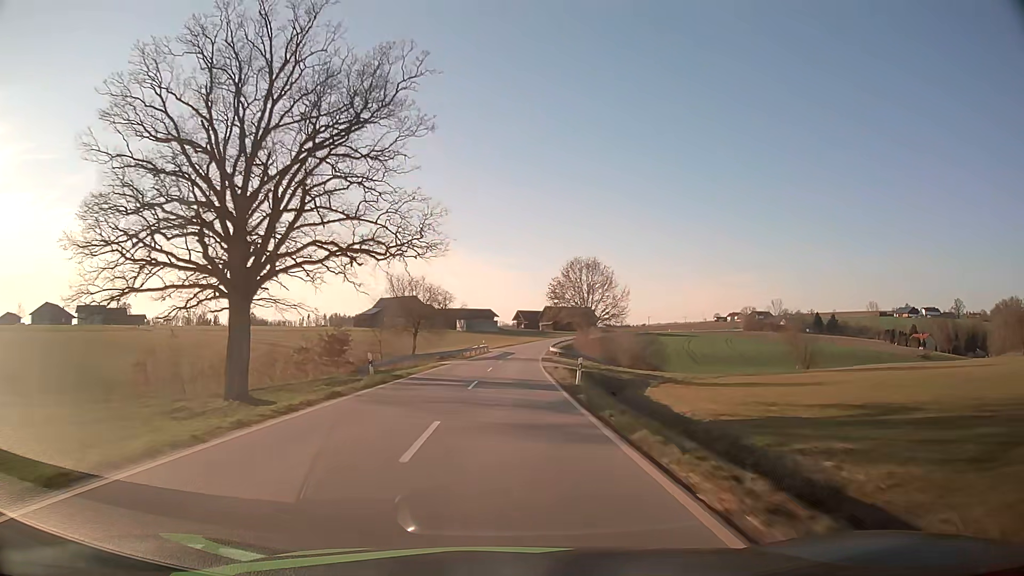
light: Day
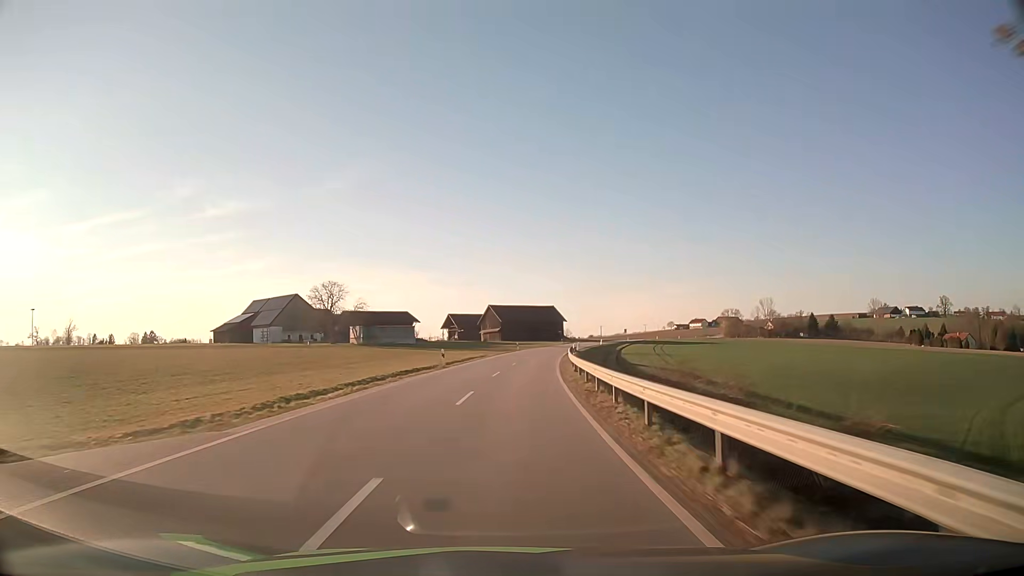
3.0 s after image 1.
(+3.0, +77.9) m; +5°
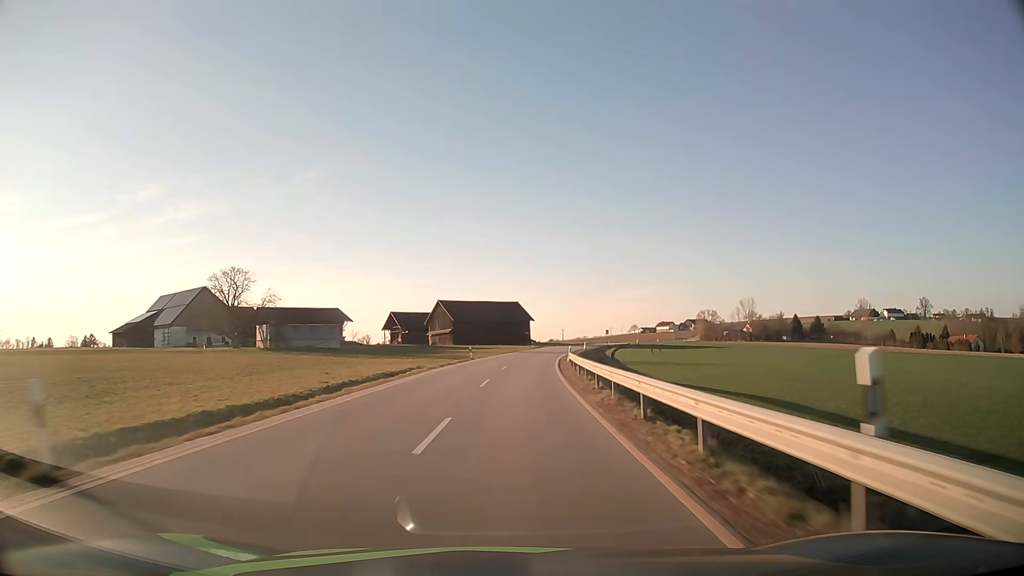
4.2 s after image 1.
(+1.0, +31.1) m; +4°
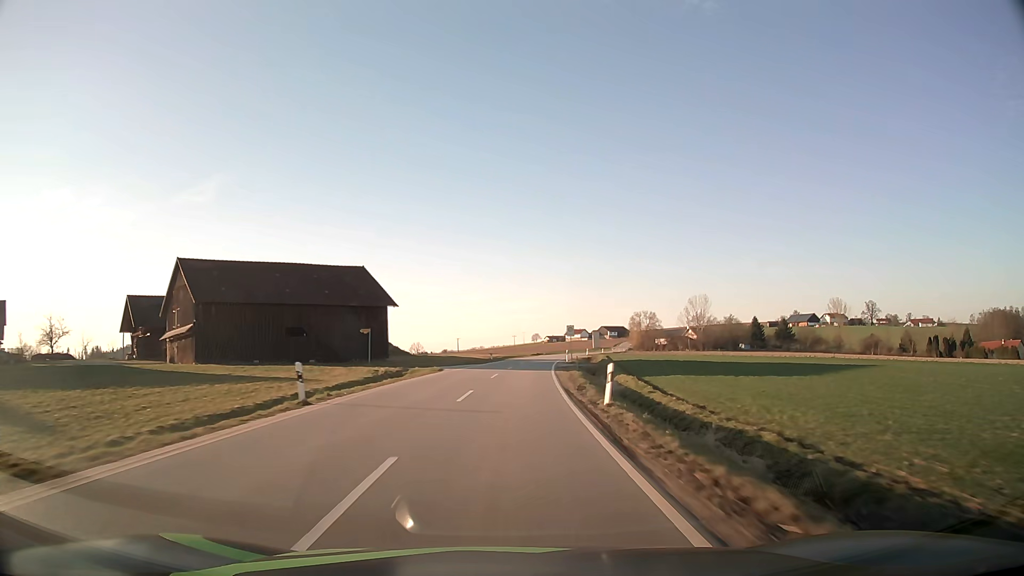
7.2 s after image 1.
(+6.1, +76.7) m; +9°
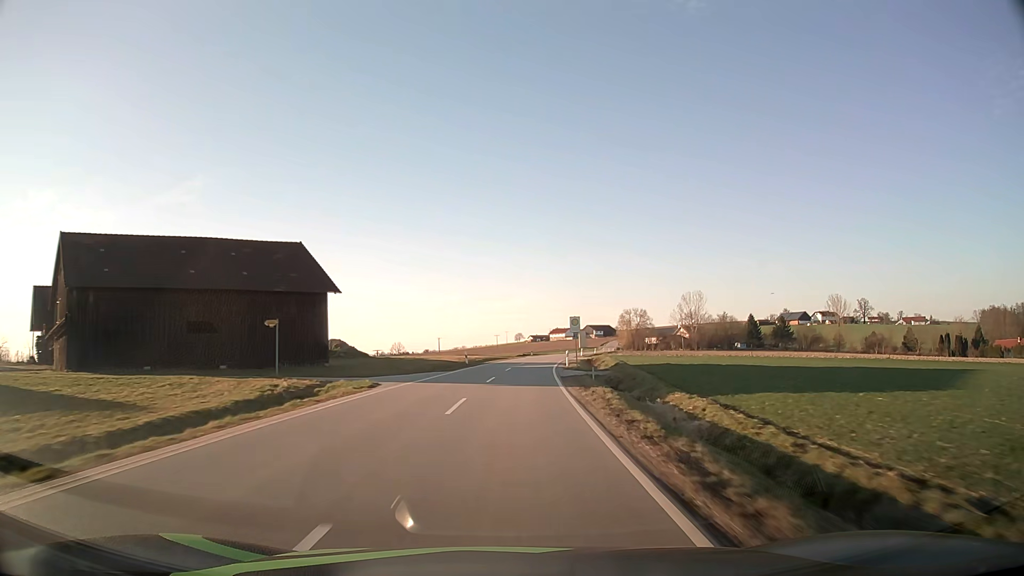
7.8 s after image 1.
(+0.2, +15.3) m; +1°
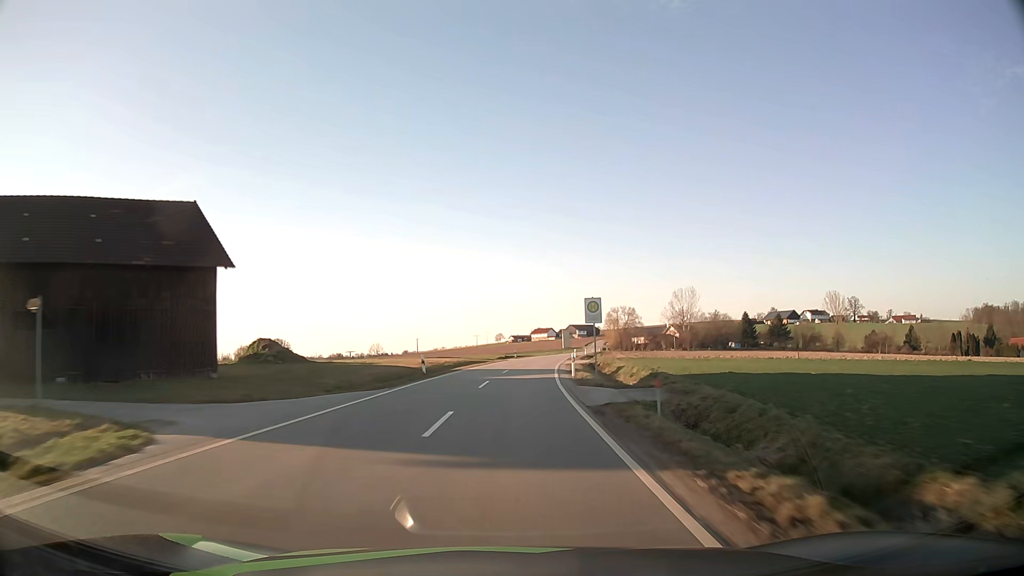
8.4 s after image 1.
(+0.2, +15.3) m; +2°
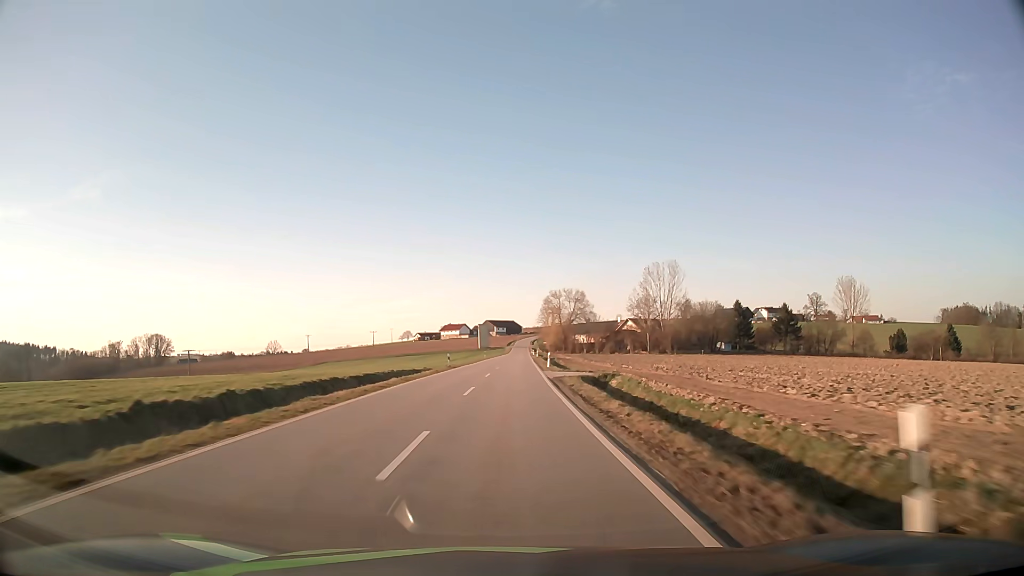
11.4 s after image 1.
(+5.5, +76.1) m; +7°
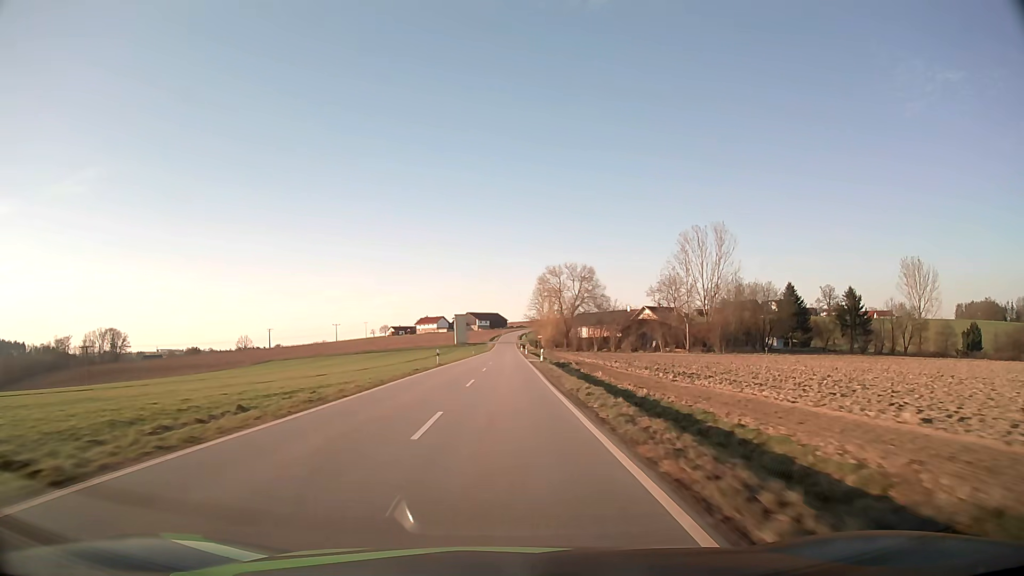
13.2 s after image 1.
(+0.8, +46.0) m; +1°
(0, +10) (0, +20) (0, +30) (0, +40) (0, +50) (0, +60) (0, +70) (0, +80) (0, +90) (0, +100) m
